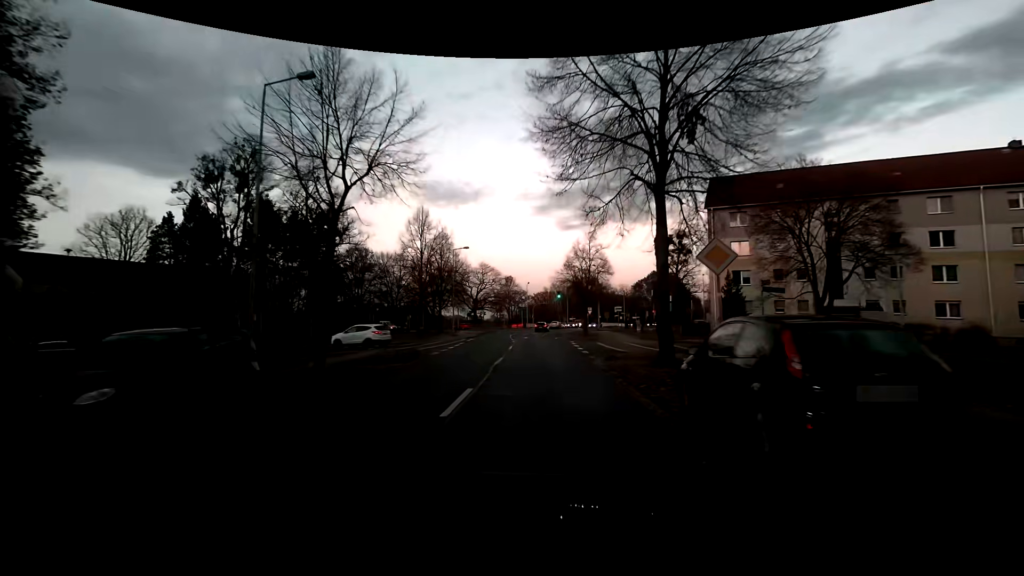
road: residential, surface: asphalt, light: Sunrise
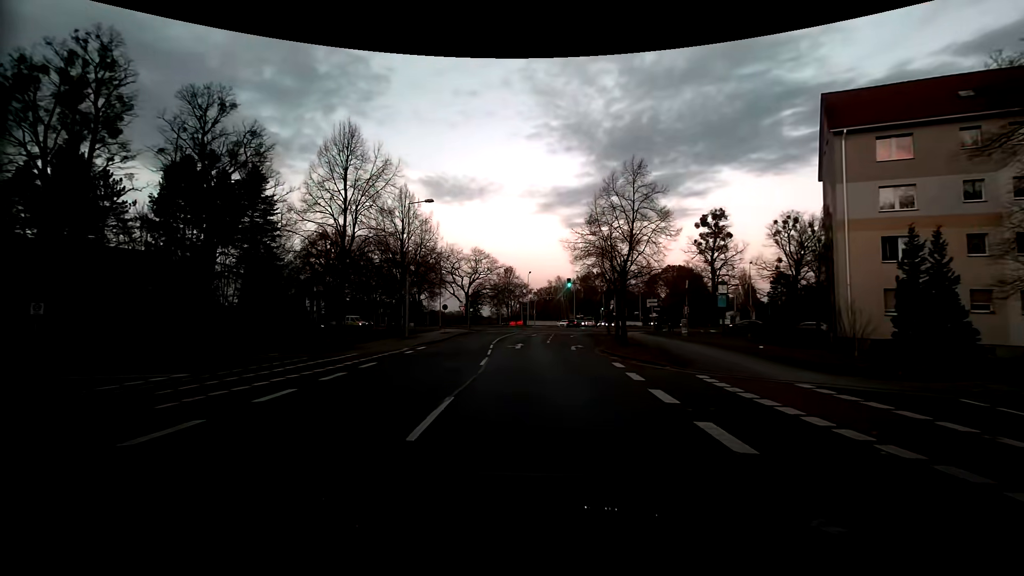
(-0.2, +19.1) m; -2°
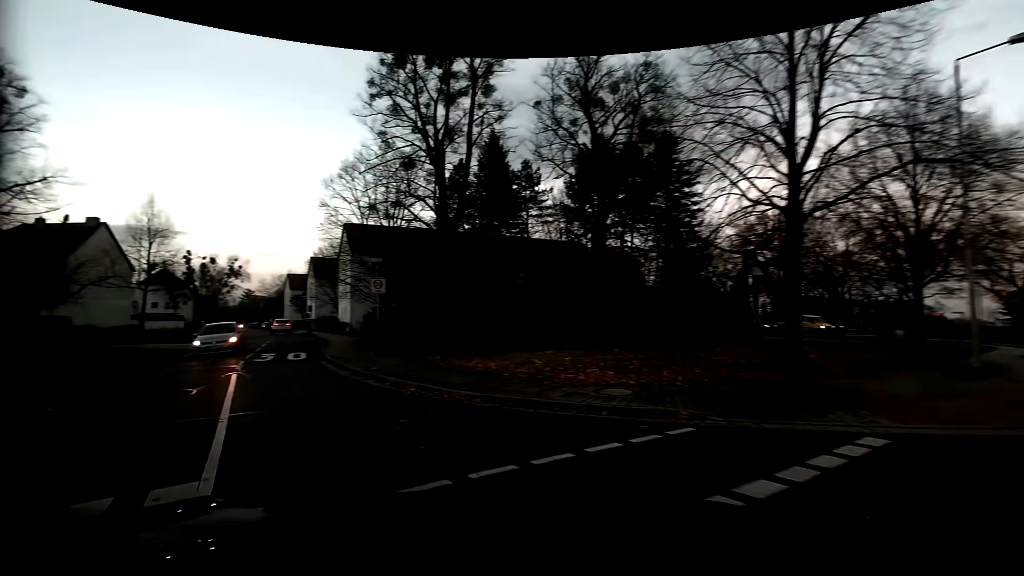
(-4.7, +15.0) m; -48°
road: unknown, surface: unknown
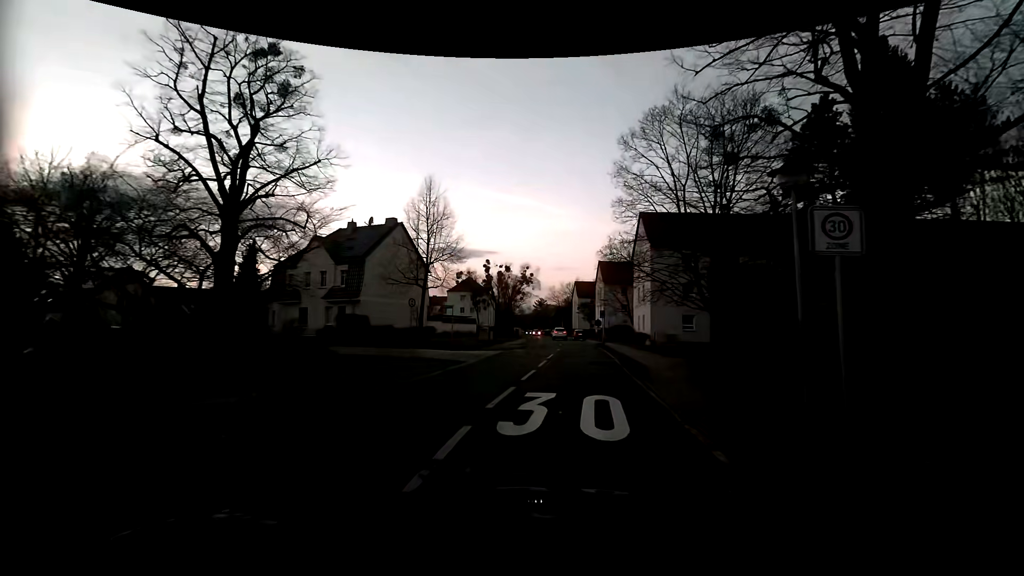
(-5.2, +12.6) m; -30°
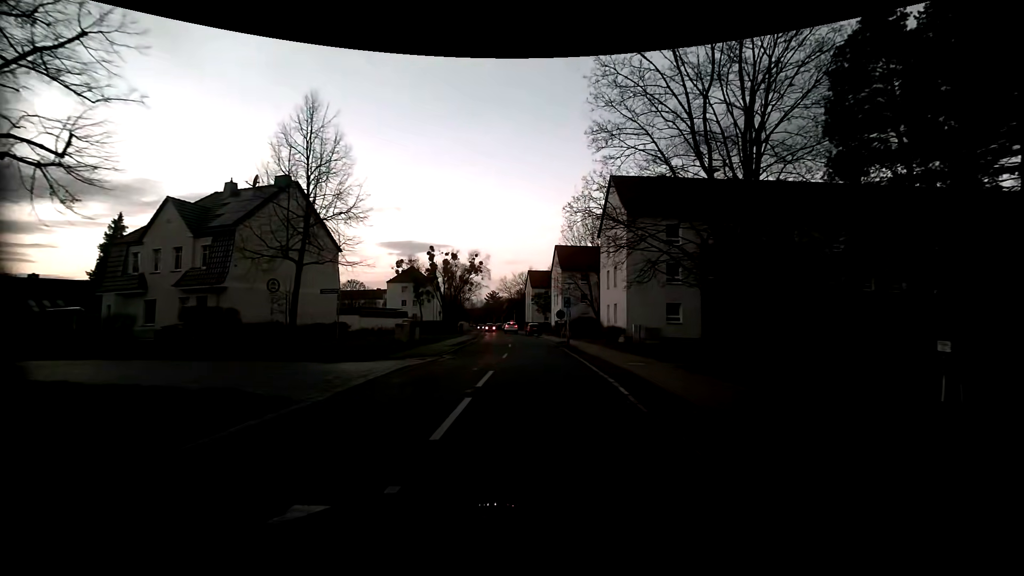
(+0.5, +11.5) m; +6°
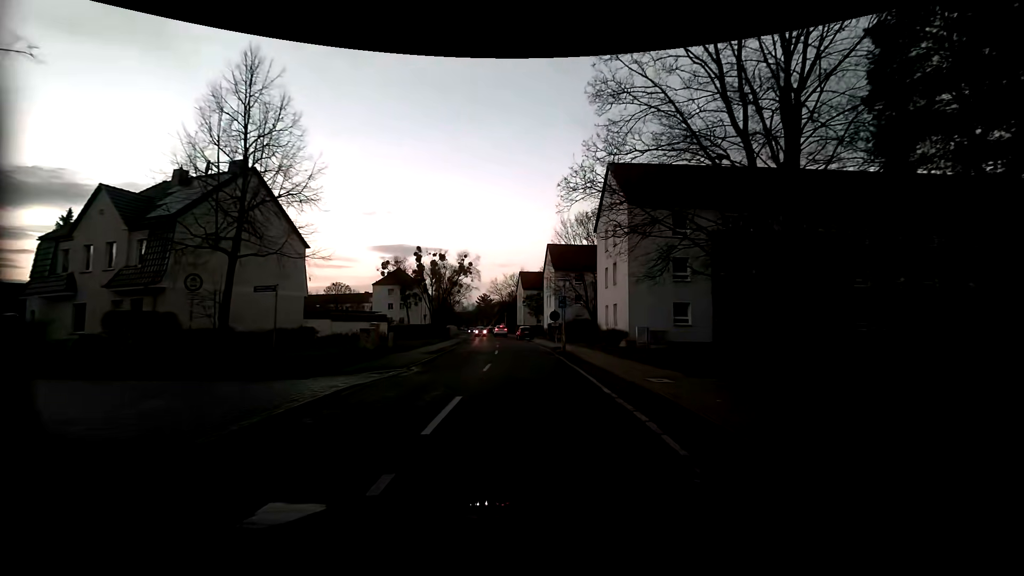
(0.0, +4.1) m; 0°
